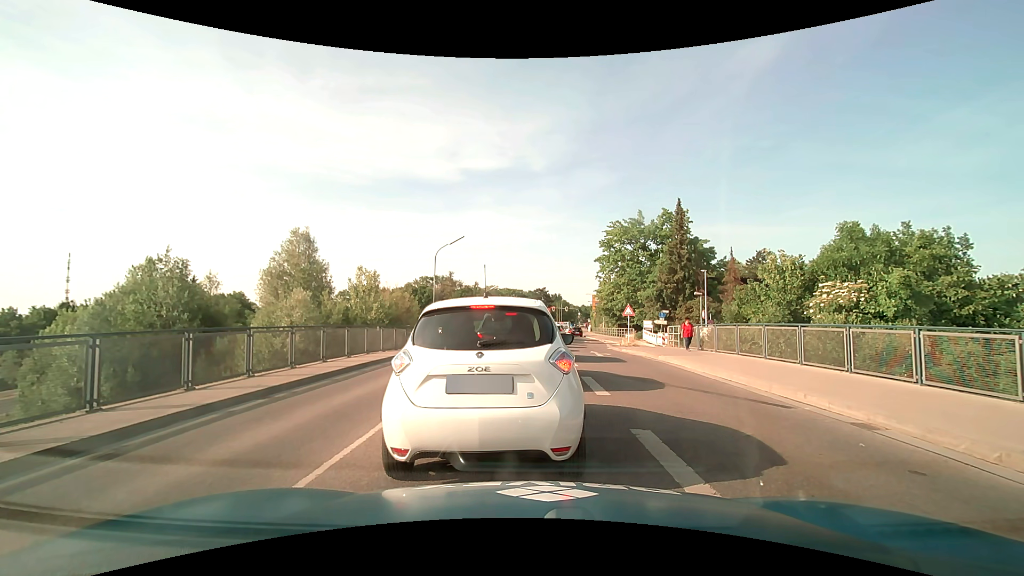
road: secondary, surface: asphalt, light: Day
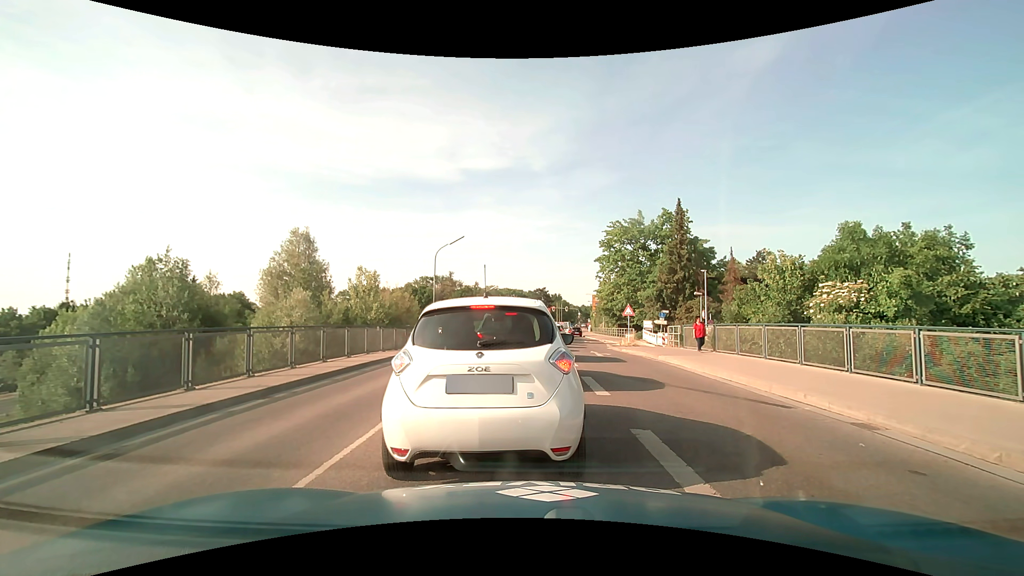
(0.0, 0.0) m; 0°
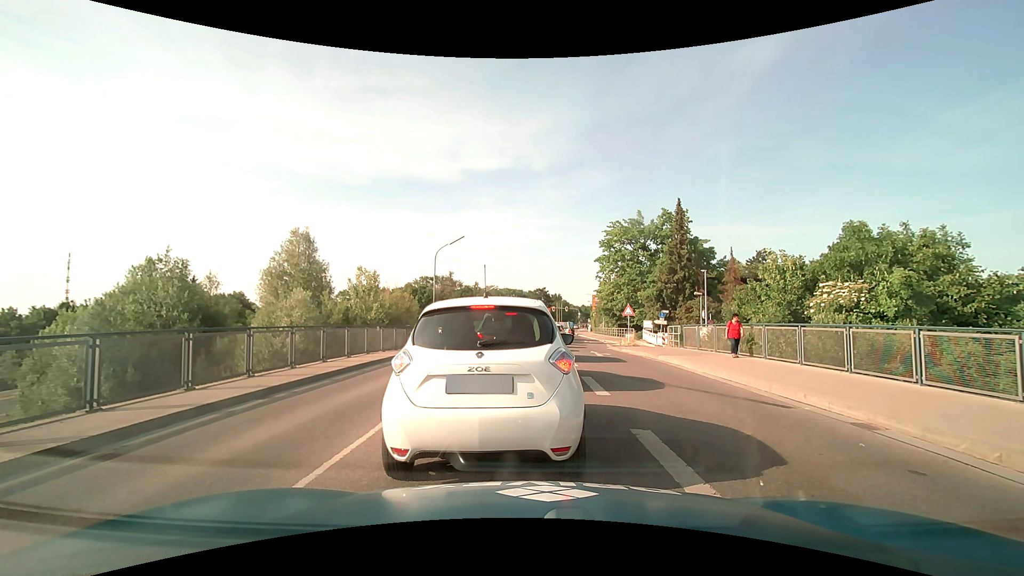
(0.0, 0.0) m; 0°
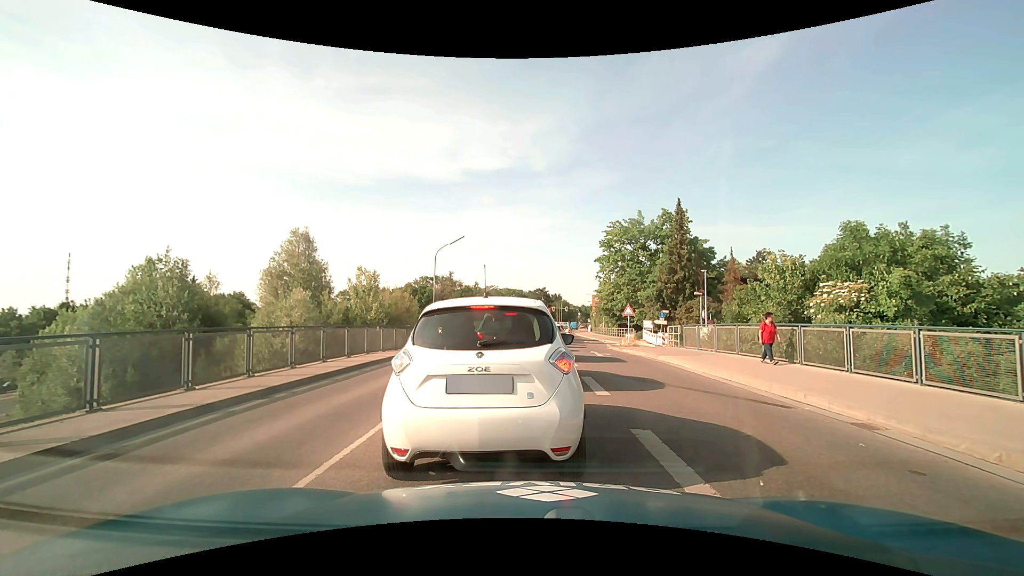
(0.0, 0.0) m; 0°
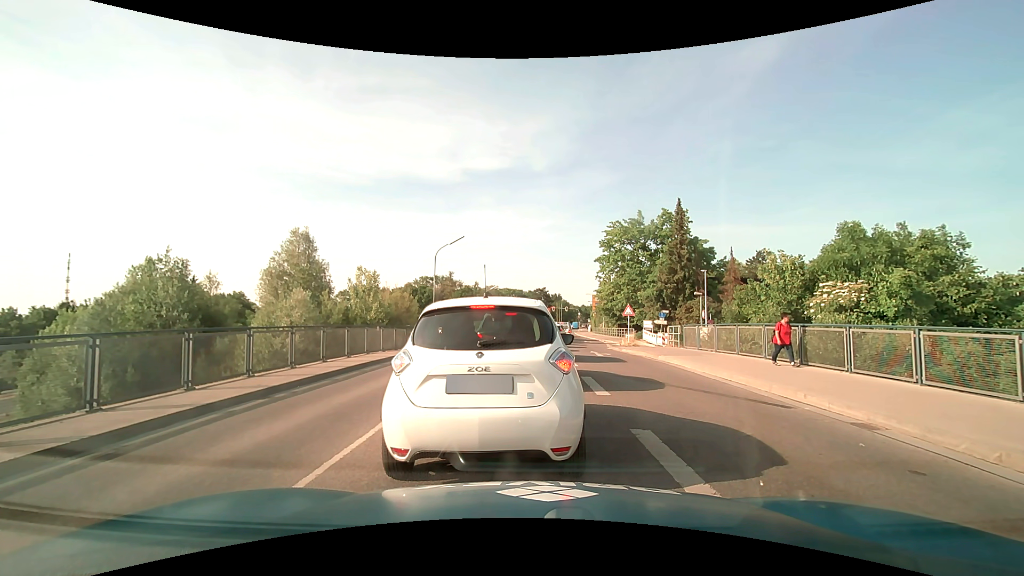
(0.0, 0.0) m; 0°
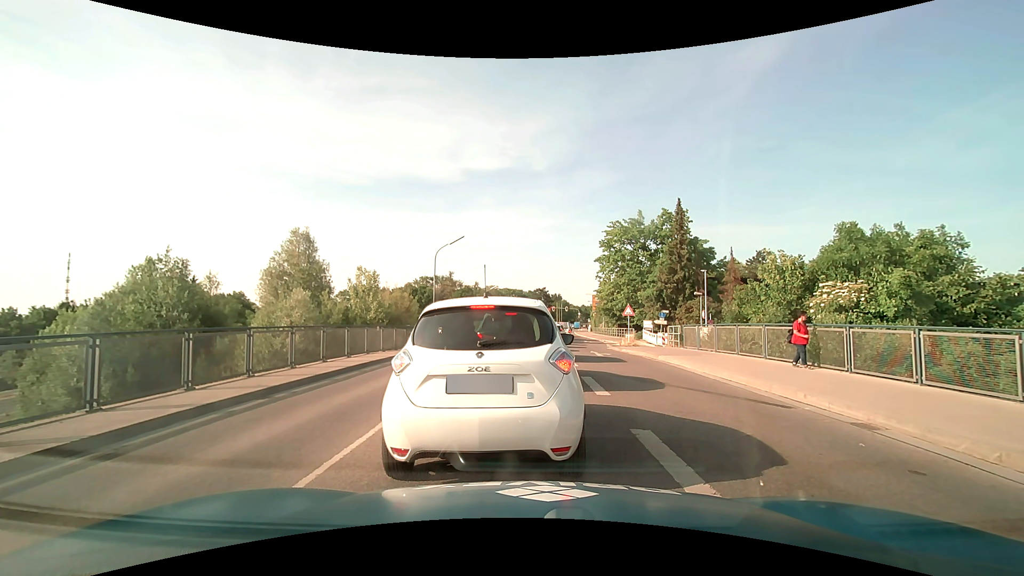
(0.0, 0.0) m; 0°
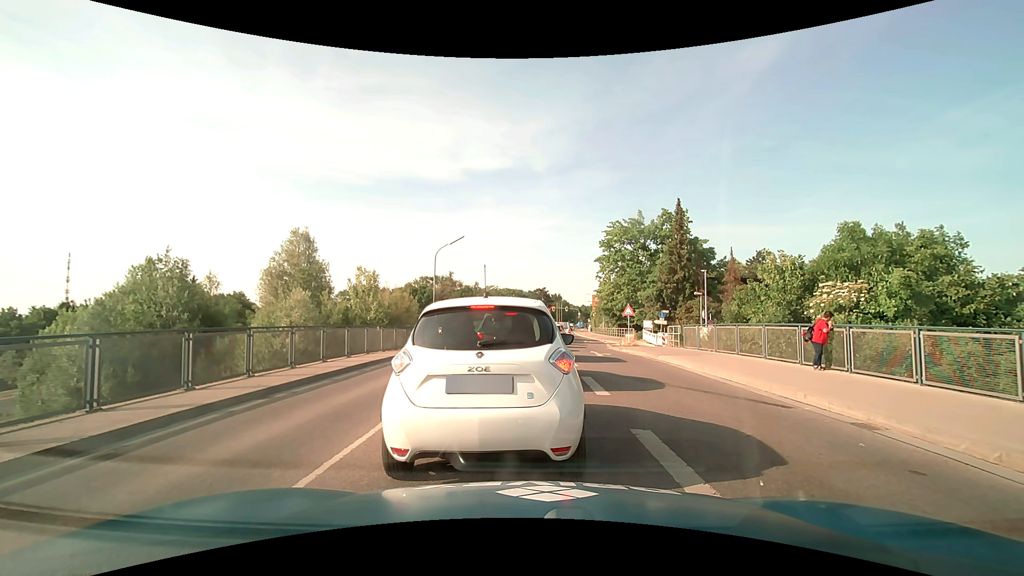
(0.0, 0.0) m; 0°
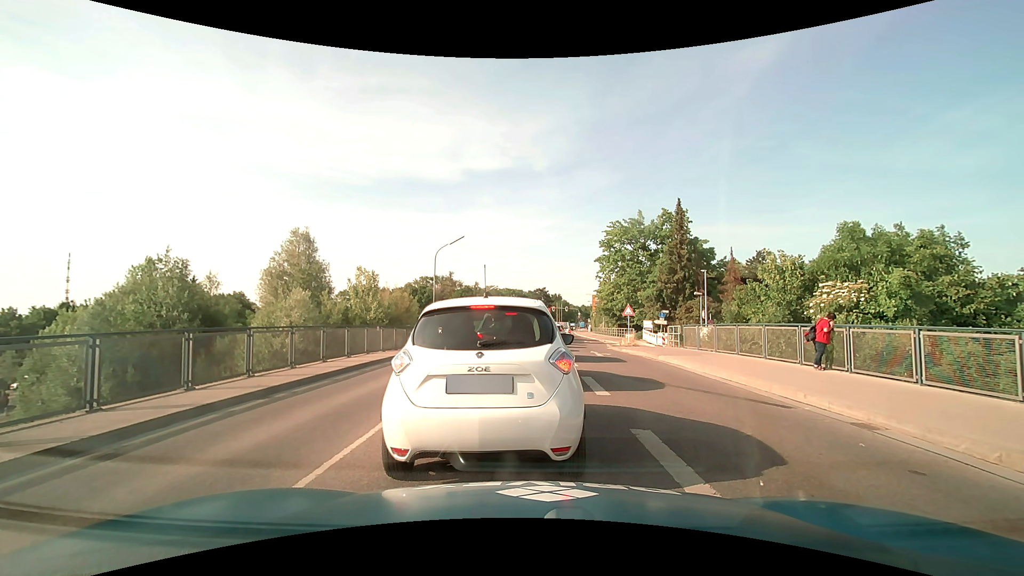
(0.0, 0.0) m; 0°
